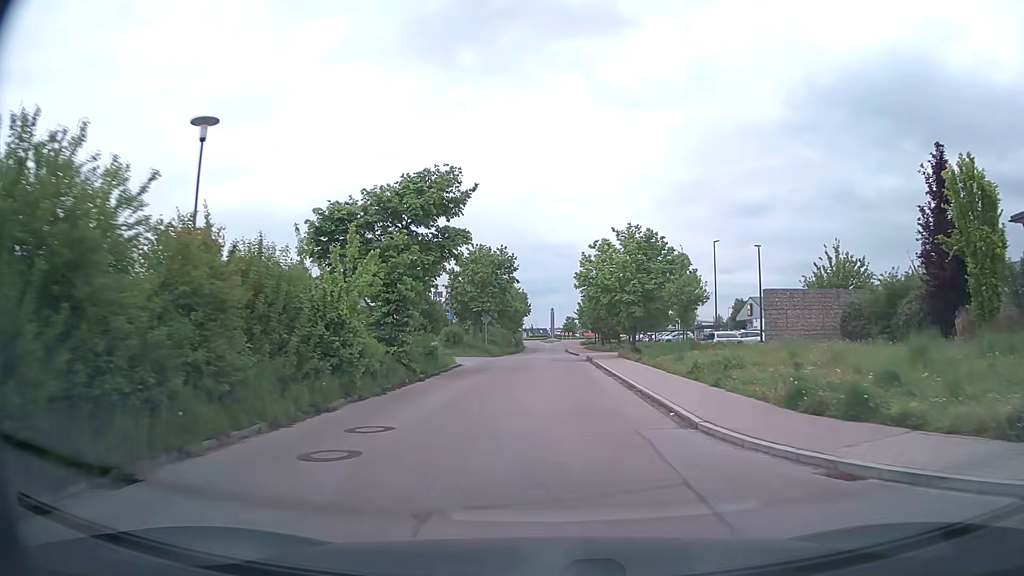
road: residential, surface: asphalt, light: Day
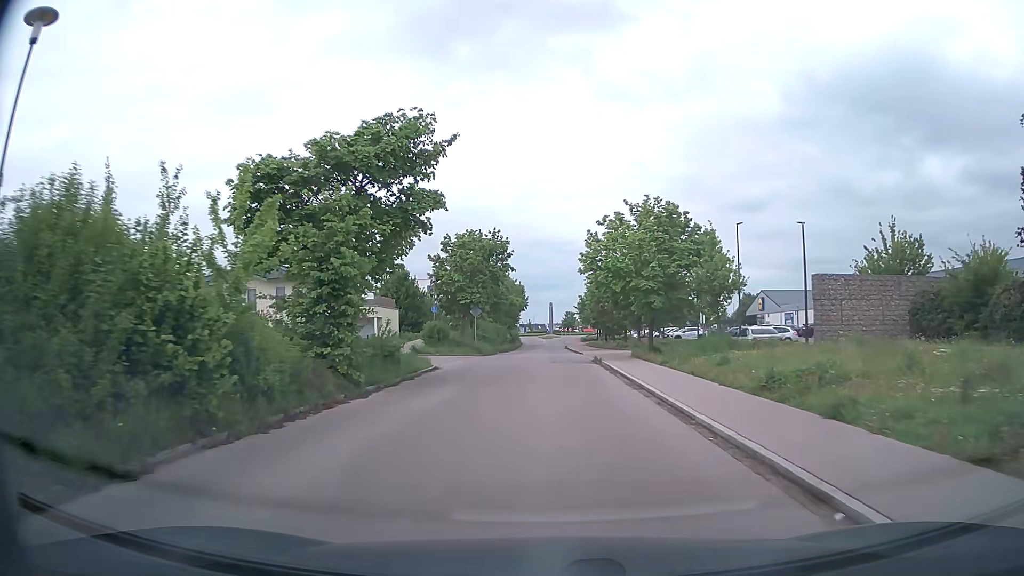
(0.0, +6.8) m; 0°
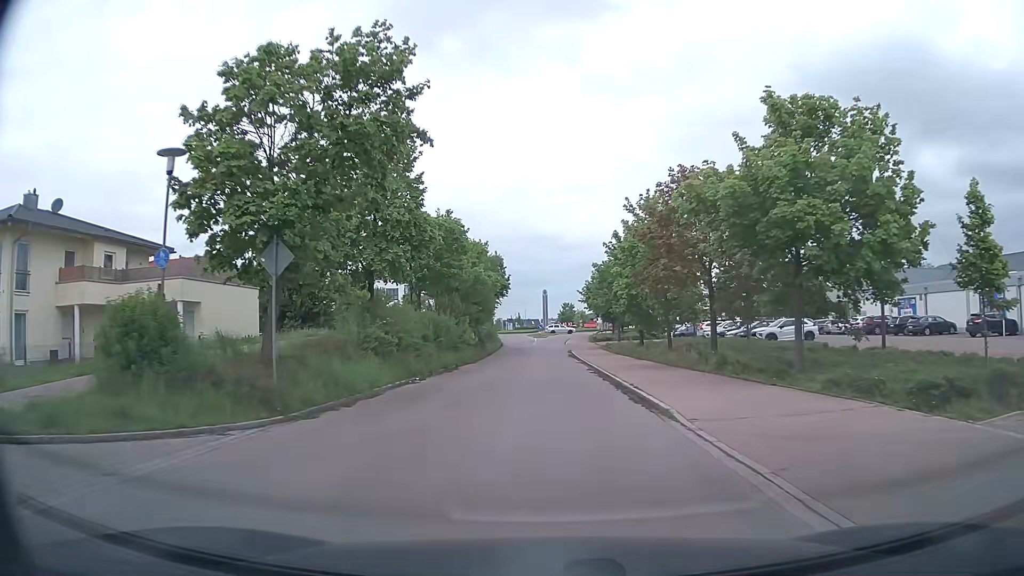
(+0.4, +33.5) m; 0°
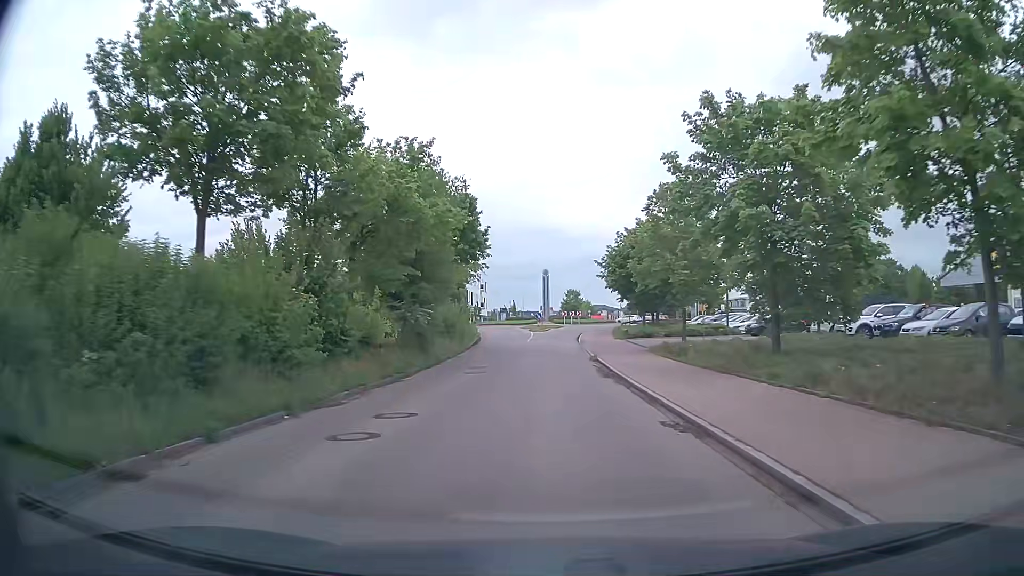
(+0.1, +26.1) m; 0°
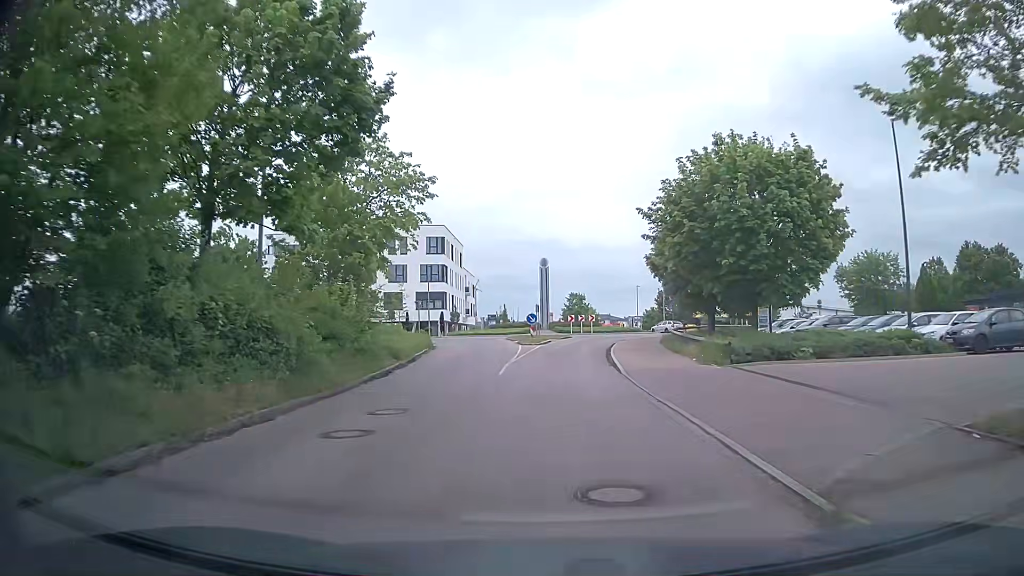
(+0.1, +24.4) m; 0°
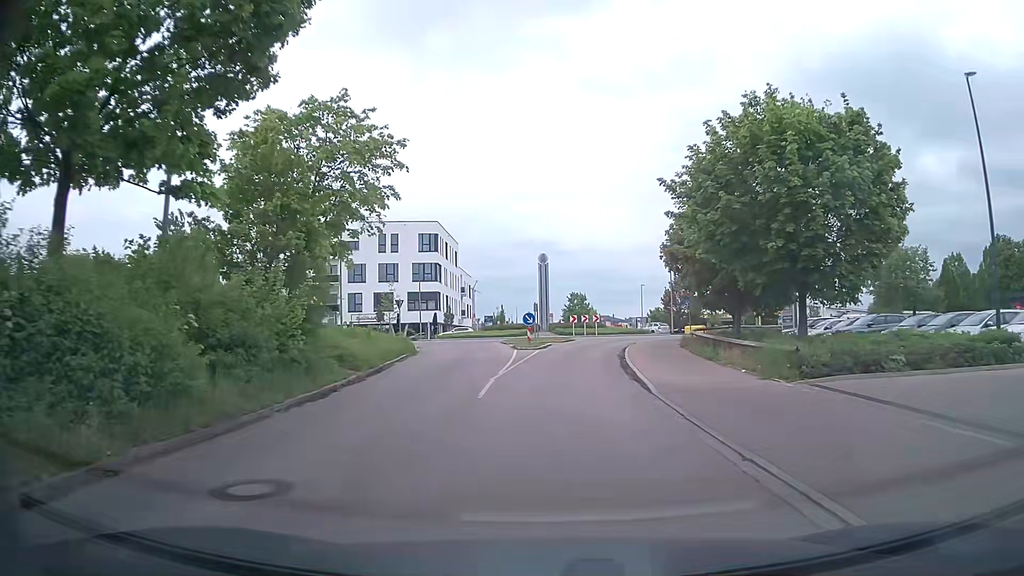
(0.0, +5.2) m; 0°
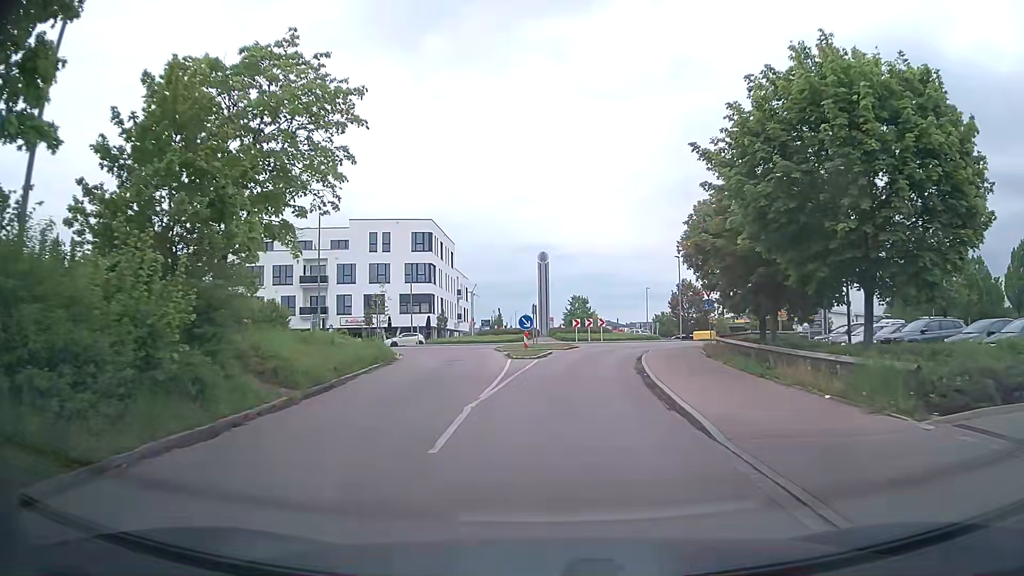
(+0.1, +4.8) m; +1°
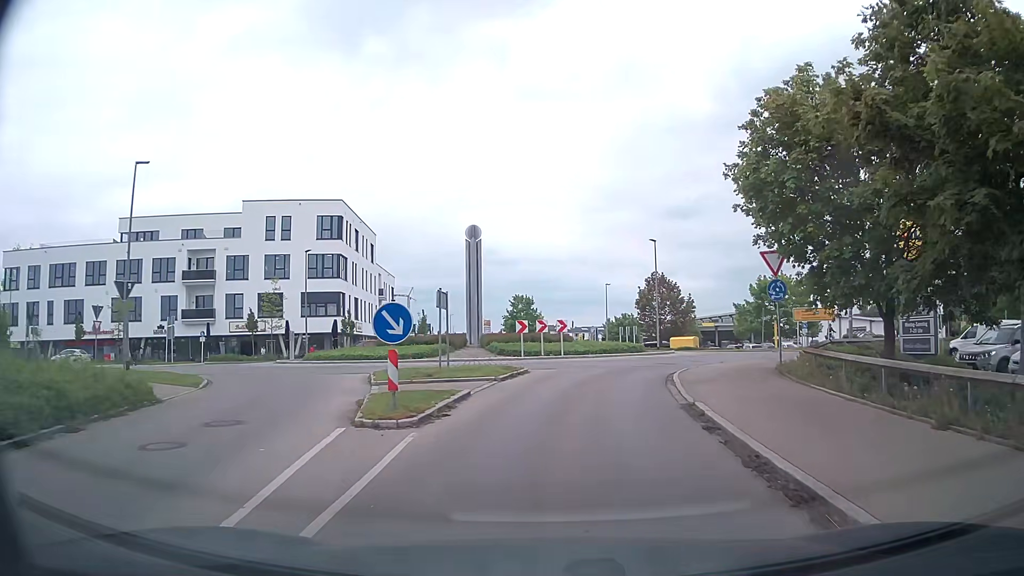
(+0.3, +16.7) m; +4°
(0, +10) (+2, +20) (+7, +28) (+11, +37) (+9, +47) (+4, +55) (0, +64) (-3, +74) (-5, +84) (-7, +93) m
